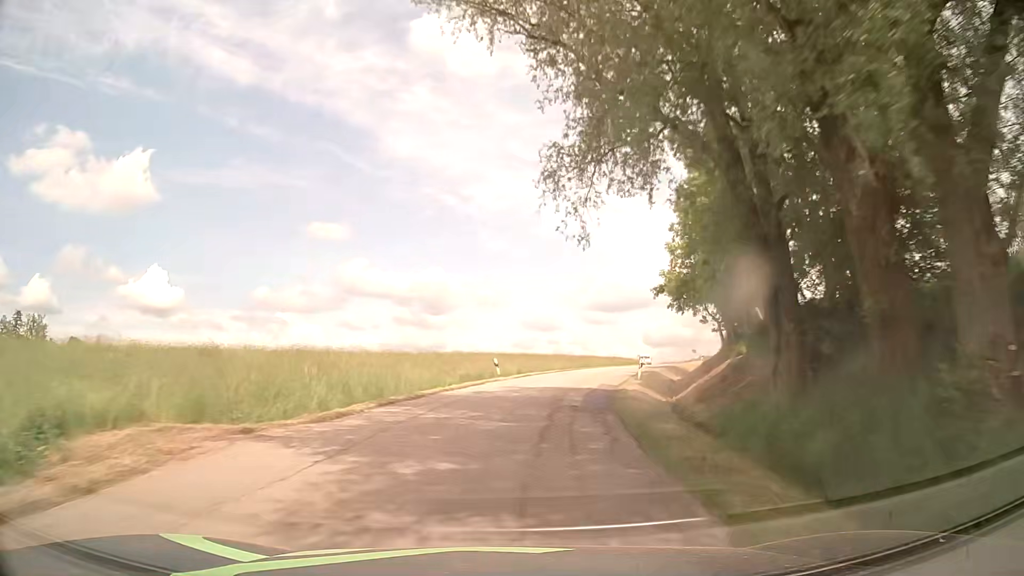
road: tertiary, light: Day
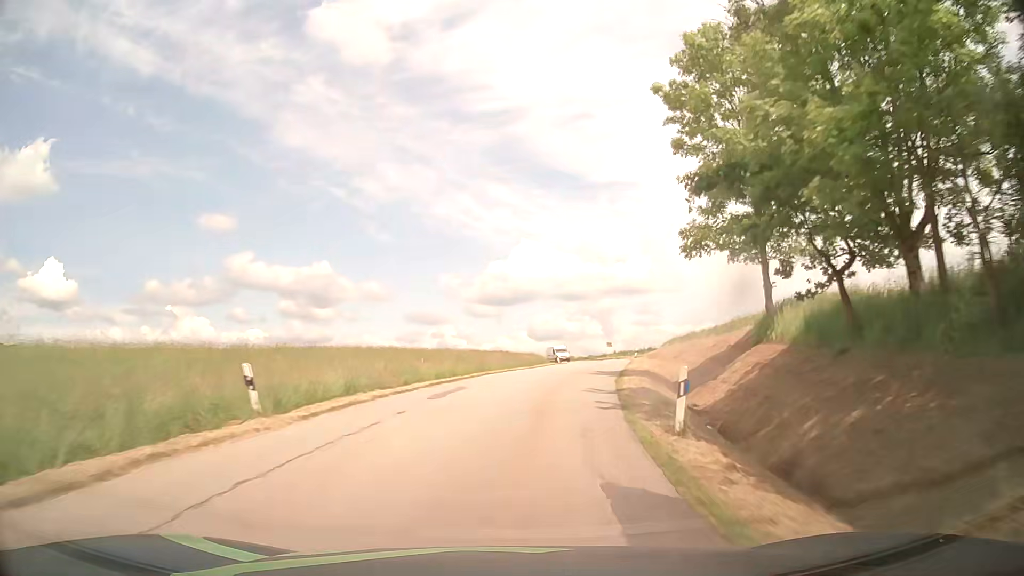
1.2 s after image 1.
(+1.9, +21.8) m; +10°
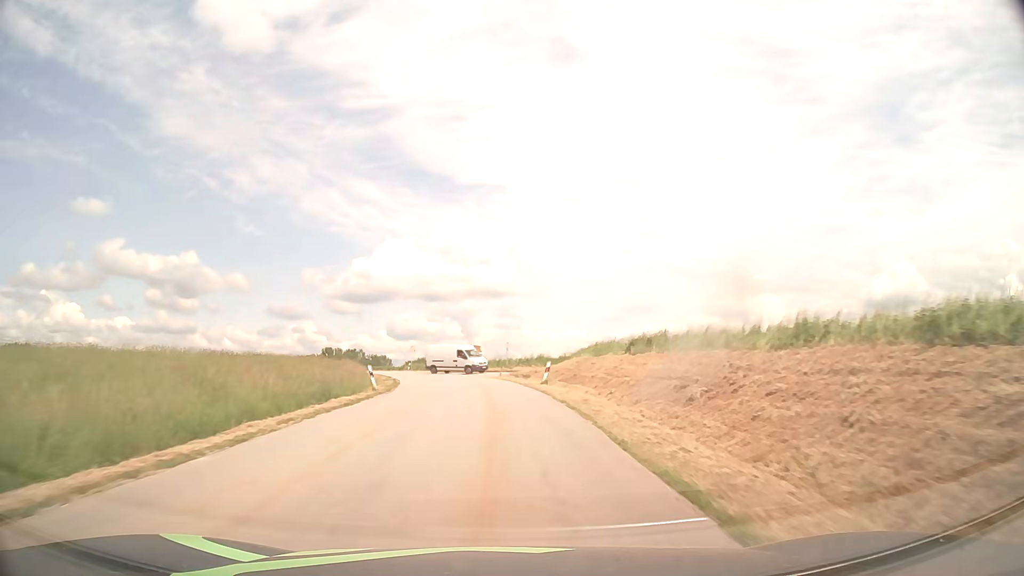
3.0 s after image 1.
(+4.1, +33.2) m; +12°
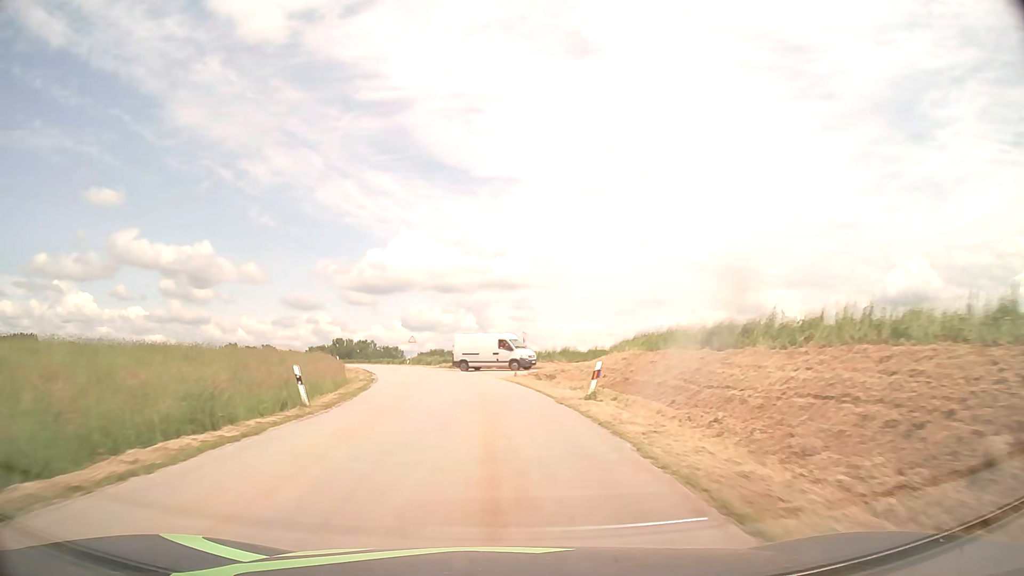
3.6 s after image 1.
(-0.1, +11.4) m; -1°
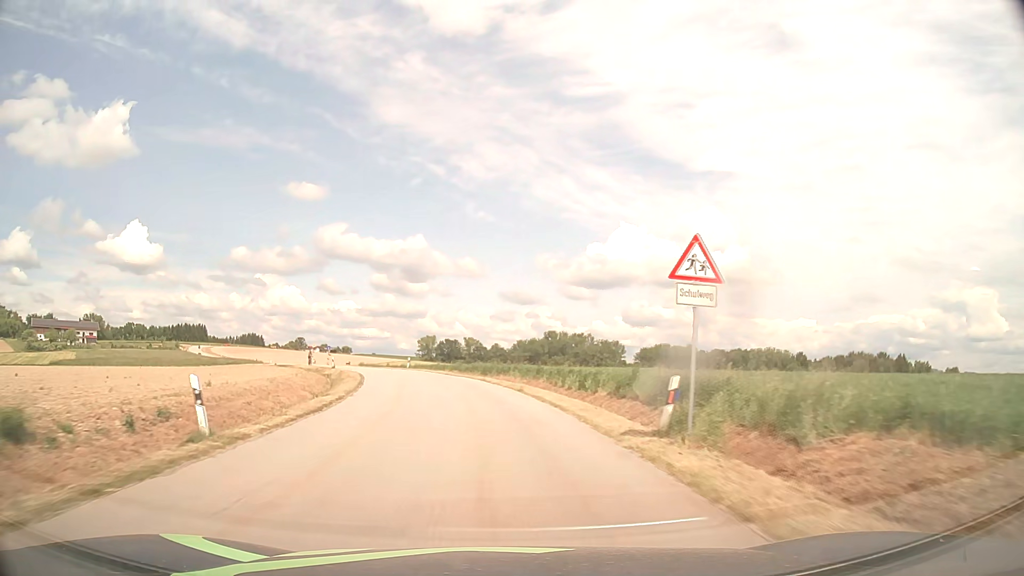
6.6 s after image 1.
(-8.6, +56.7) m; -19°
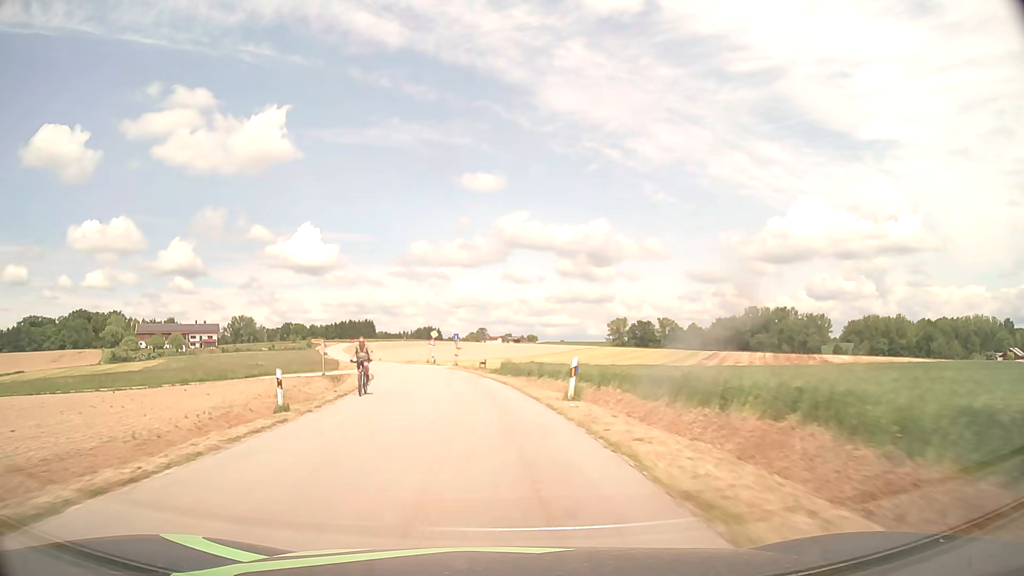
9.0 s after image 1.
(-5.6, +45.2) m; -16°
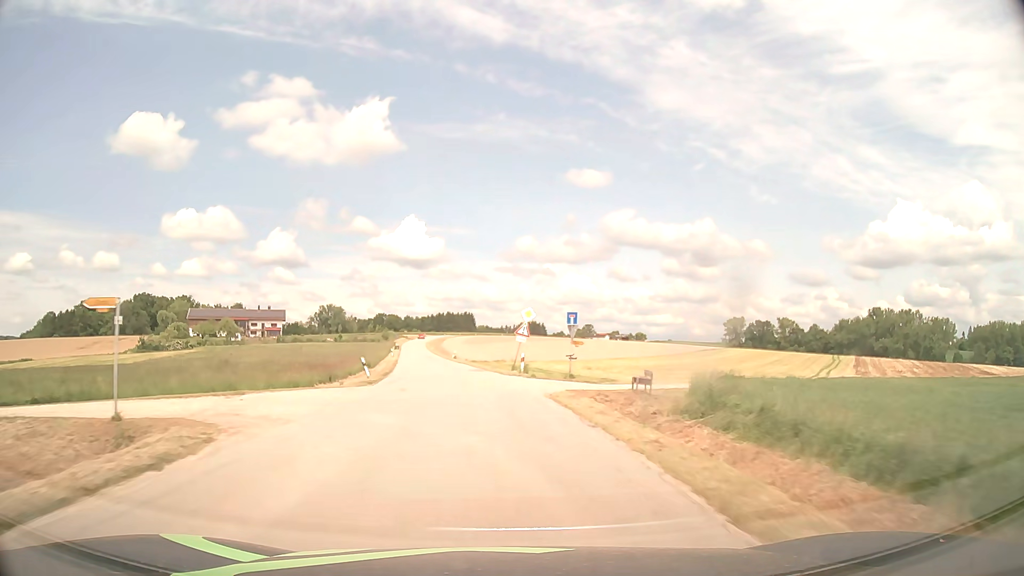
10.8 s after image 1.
(-2.9, +34.3) m; -9°
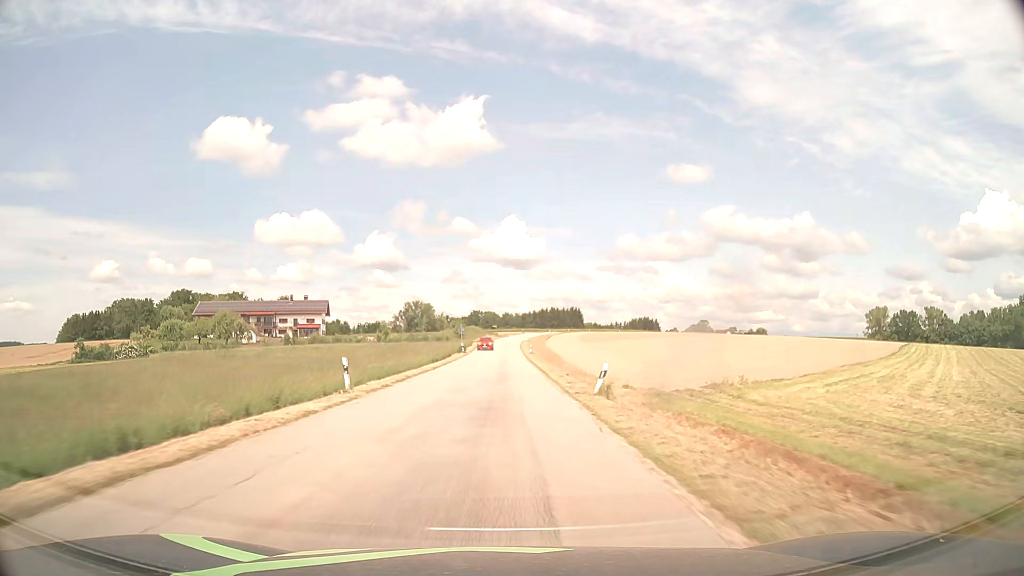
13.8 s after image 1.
(-5.9, +60.6) m; -9°
(0, +10) (0, +20) (0, +30) (0, +40) (0, +50) (0, +60) (0, +70) (0, +80) (0, +90) (0, +100) m
